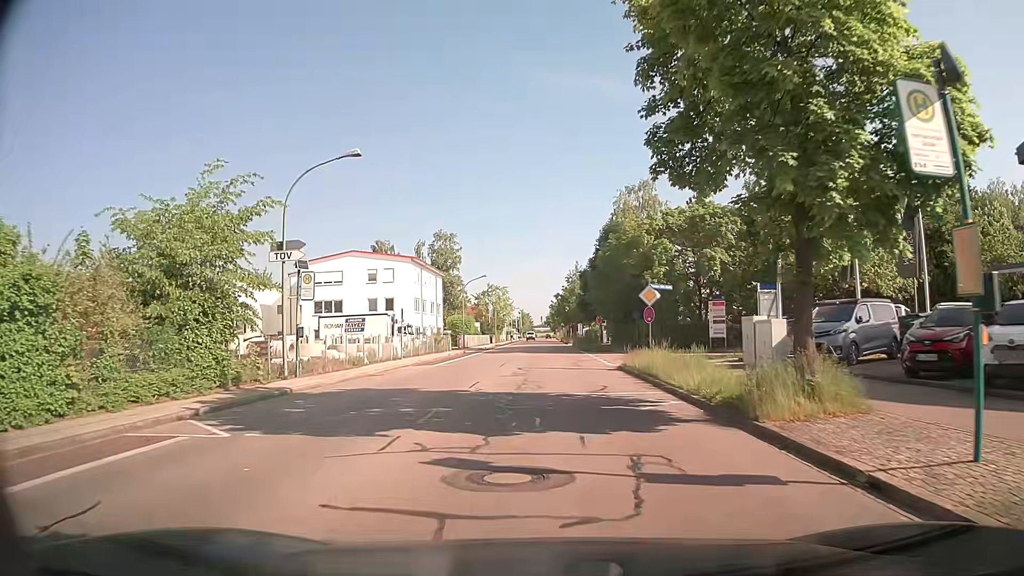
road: tertiary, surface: asphalt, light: Day
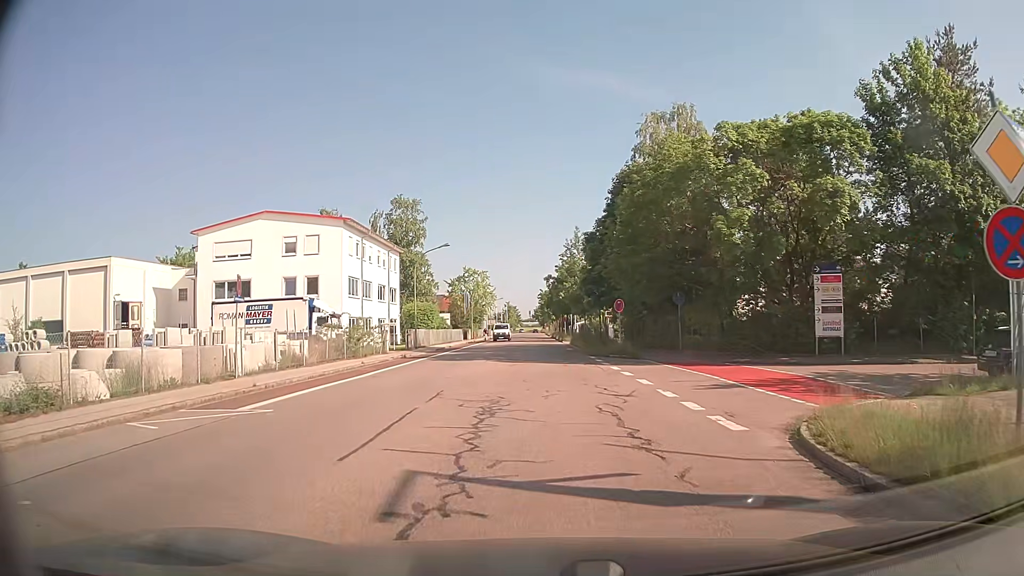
(+0.1, +20.3) m; +1°
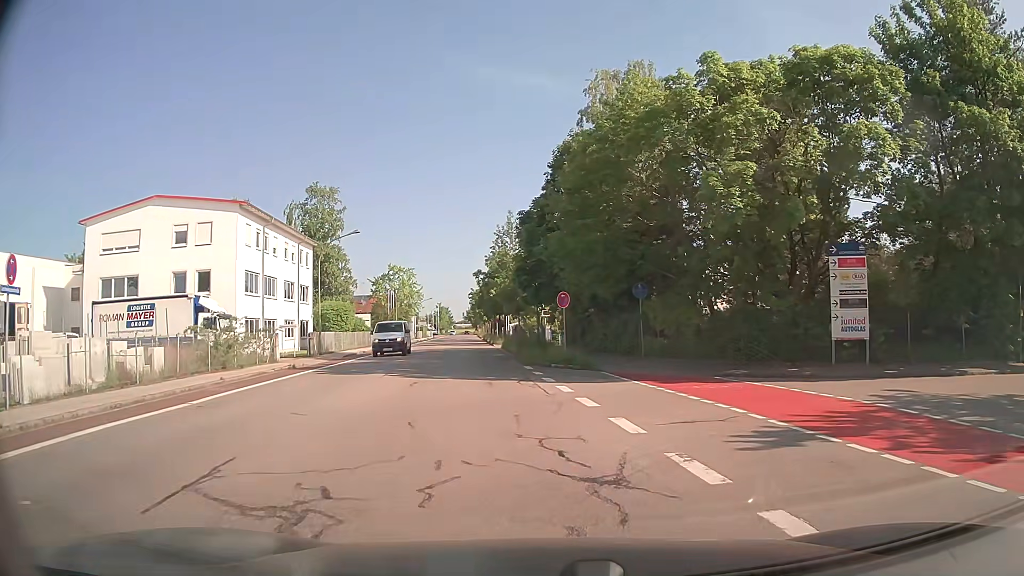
(+0.3, +7.3) m; +5°
(+3, +9) (+12, +13) (+21, +14) (+31, +16) (+41, +17) (+51, +18) (+61, +20) (+71, +21) (+81, +23) (+91, +24) m
